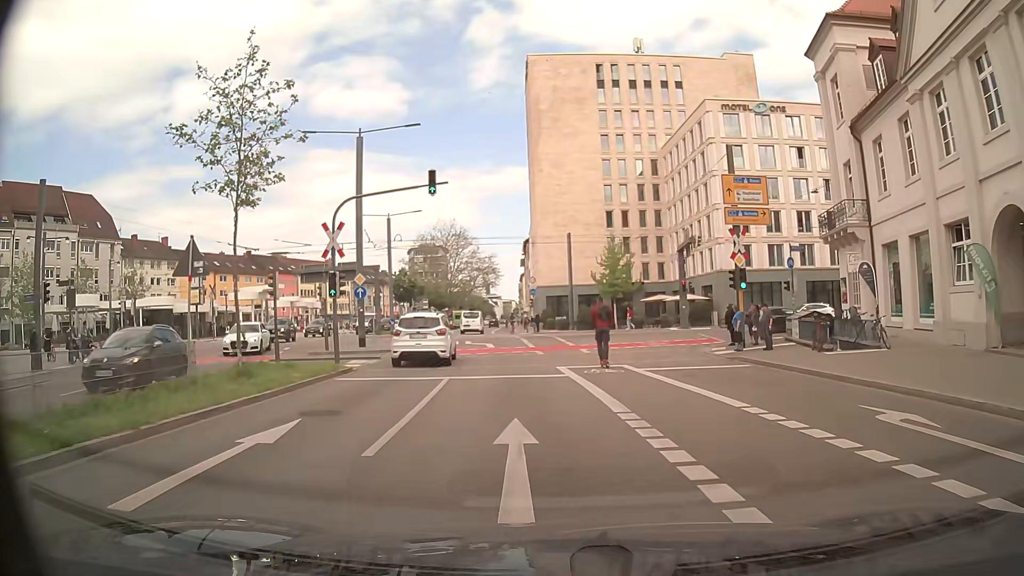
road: primary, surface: asphalt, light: Day
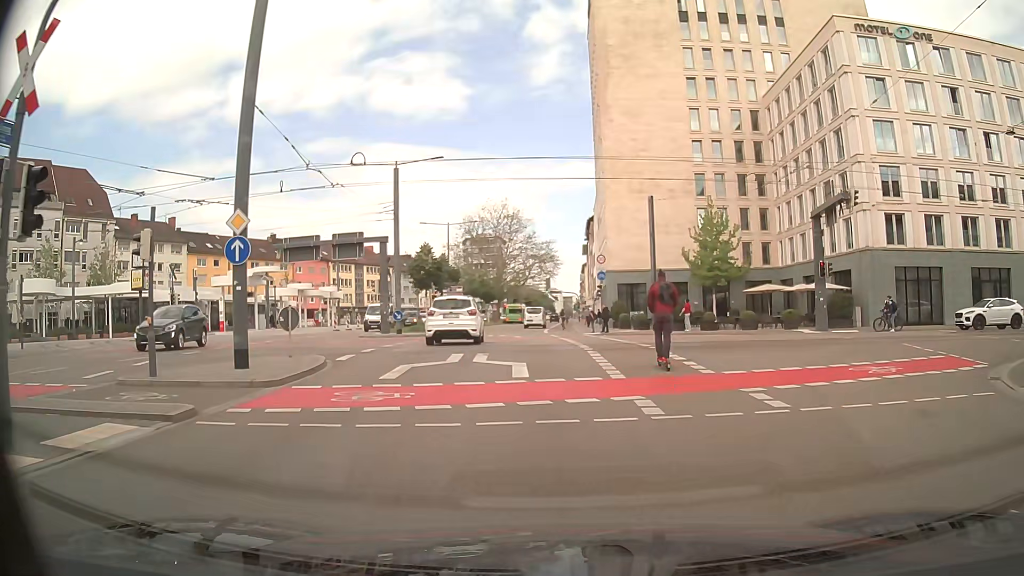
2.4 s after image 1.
(-1.1, +17.0) m; -6°
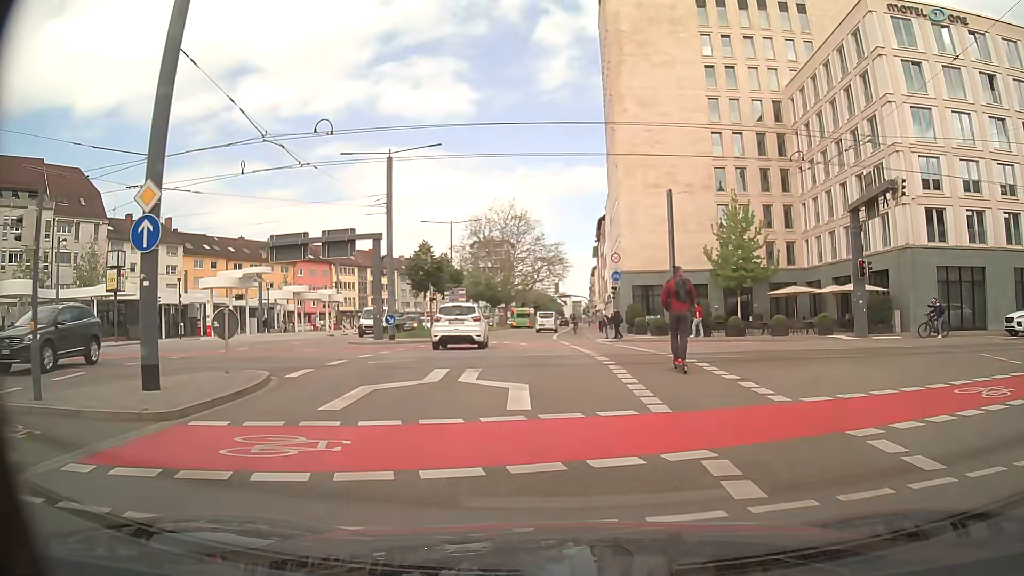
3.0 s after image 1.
(0.0, +3.9) m; 0°
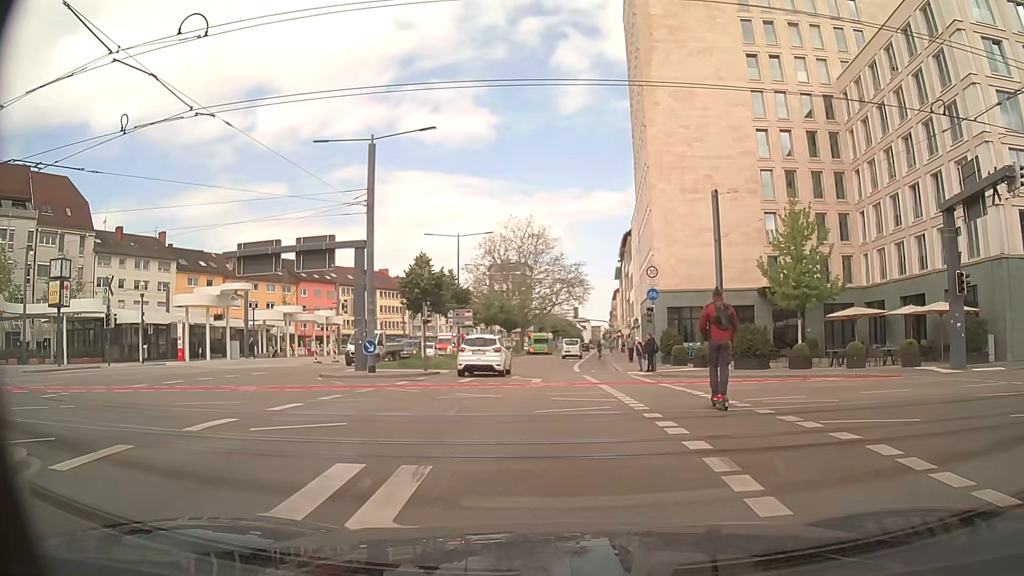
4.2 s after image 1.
(-0.2, +7.4) m; -2°
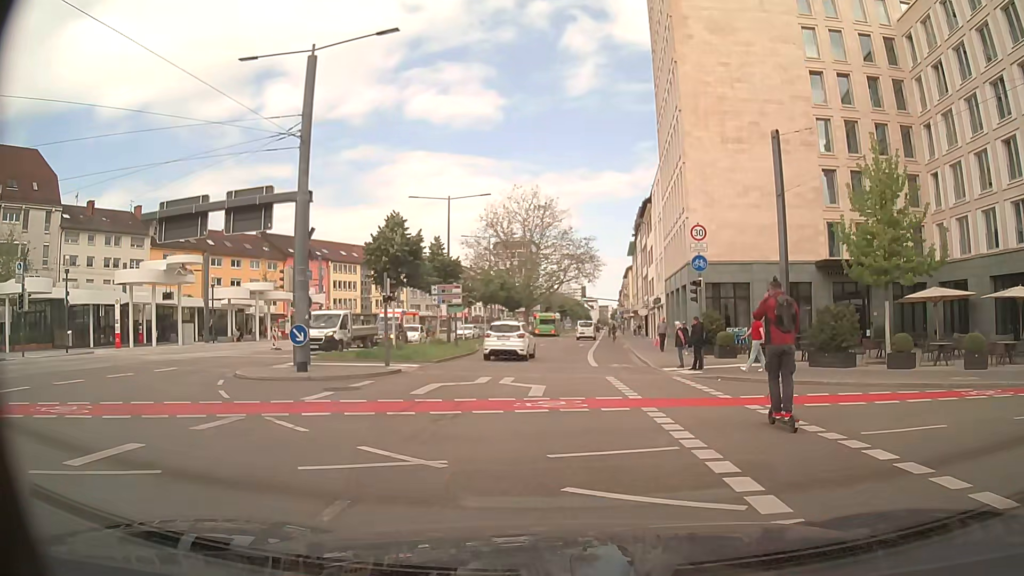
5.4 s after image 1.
(0.0, +8.9) m; -1°
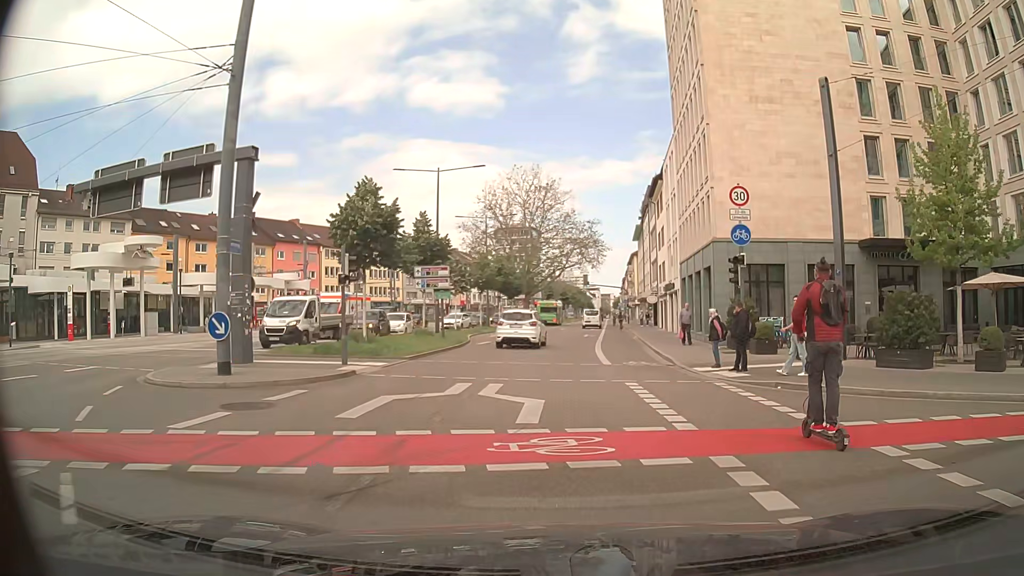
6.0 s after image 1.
(0.0, +5.1) m; 0°
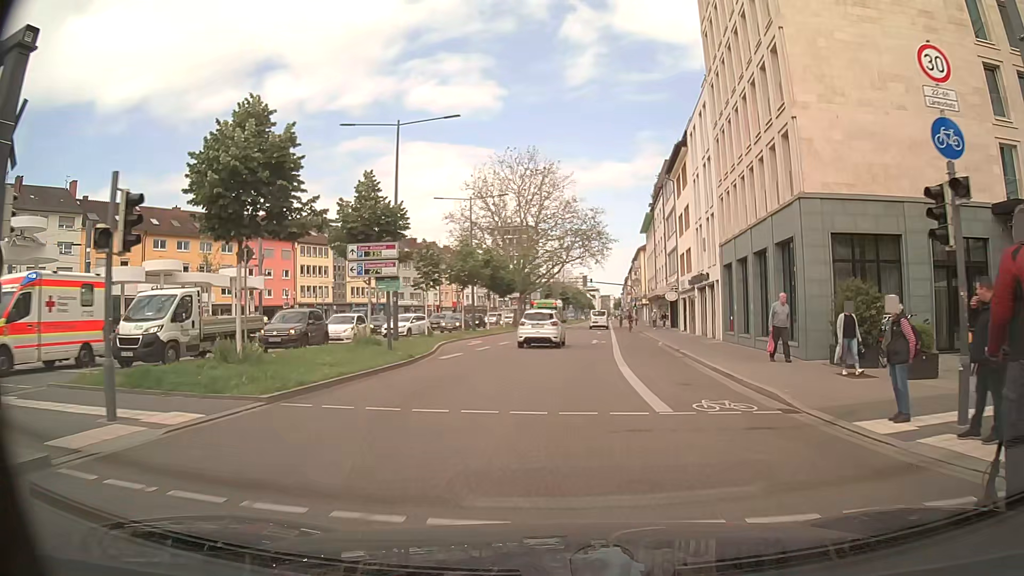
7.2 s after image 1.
(0.0, +10.7) m; +1°
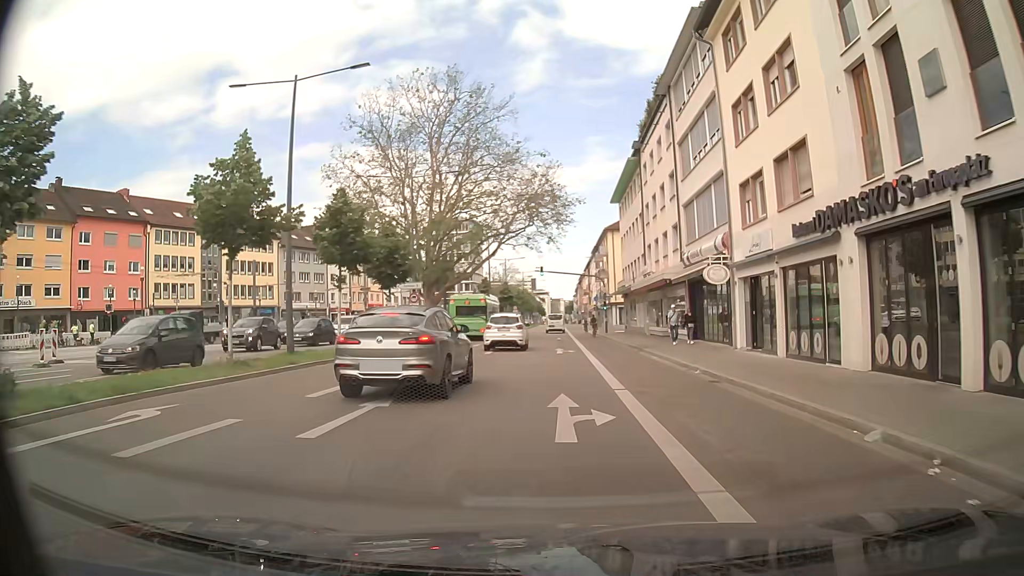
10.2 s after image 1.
(+0.6, +27.3) m; +3°
(0, +10) (0, +20) (0, +30) (0, +40) (0, +50) (0, +60) (+1, +70) (+1, +80) (+1, +90) (+1, +100) m
